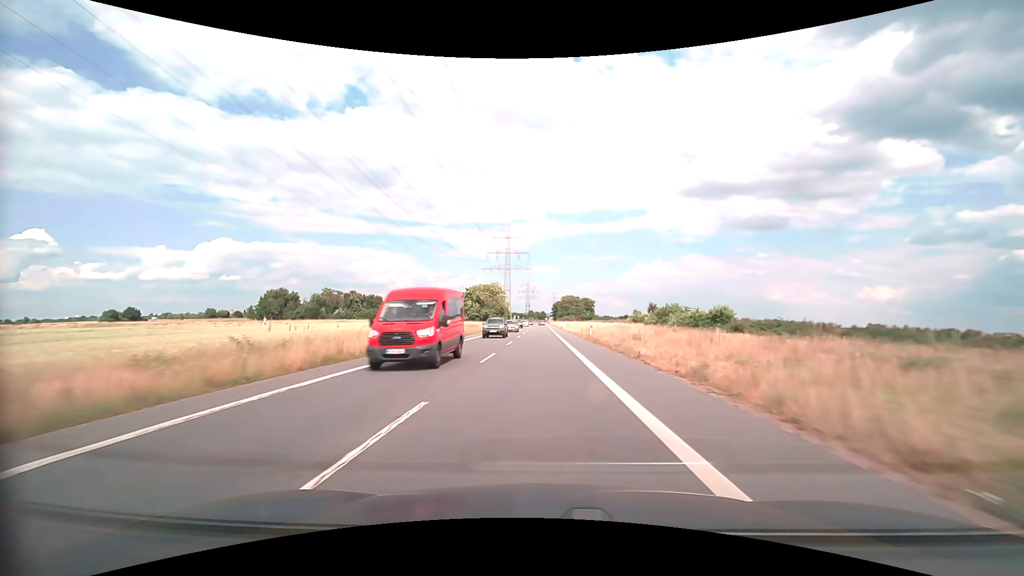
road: secondary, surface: asphalt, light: Day
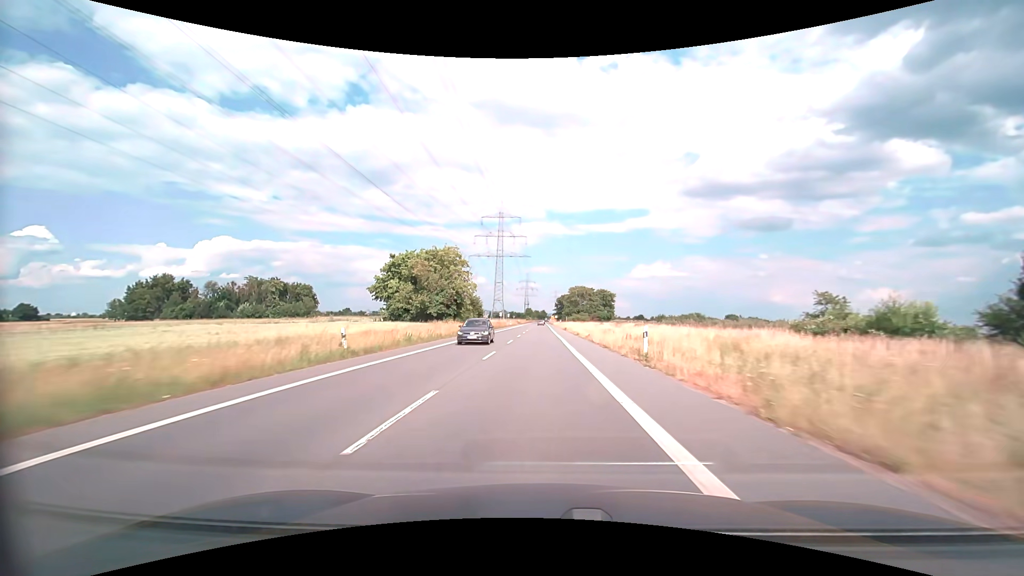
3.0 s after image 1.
(+0.1, +71.3) m; 0°
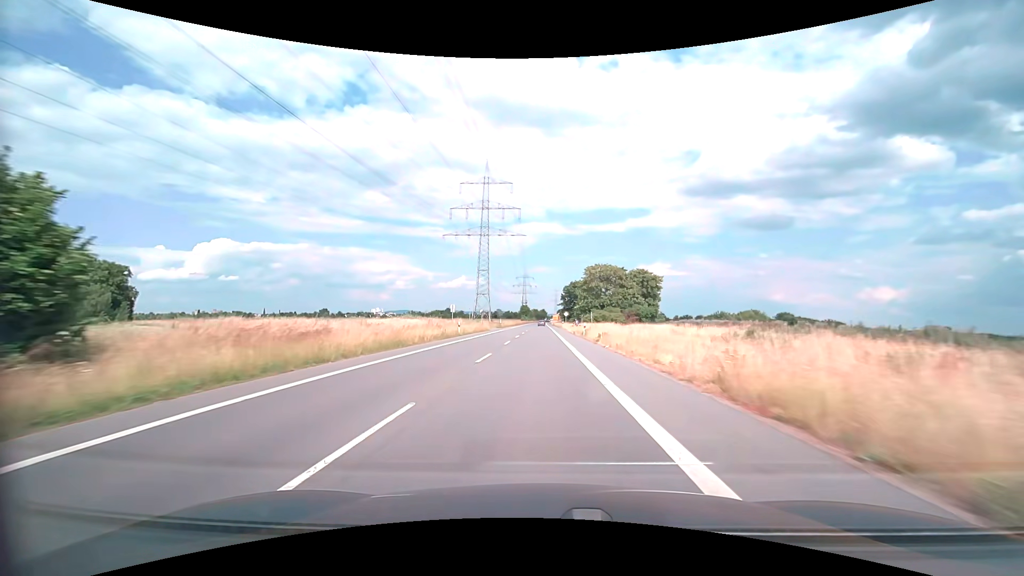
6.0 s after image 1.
(+0.2, +73.5) m; 0°
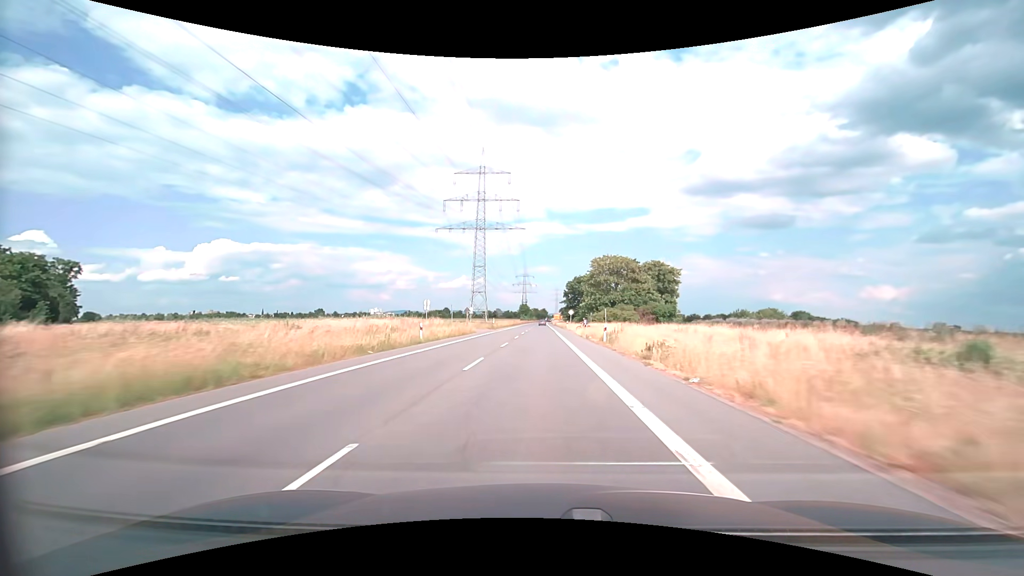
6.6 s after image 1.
(0.0, +14.7) m; 0°
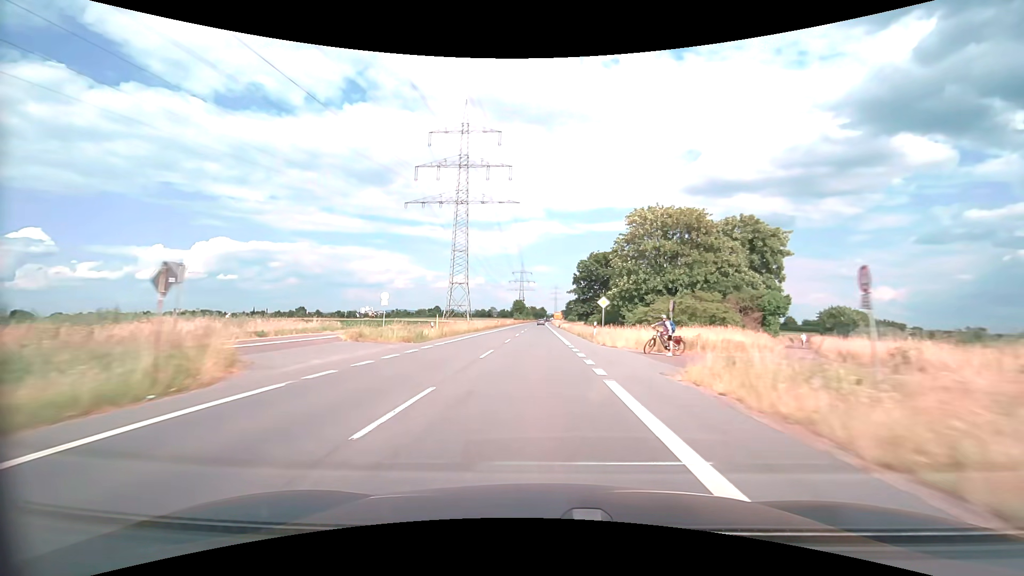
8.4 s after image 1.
(+0.1, +43.7) m; 0°
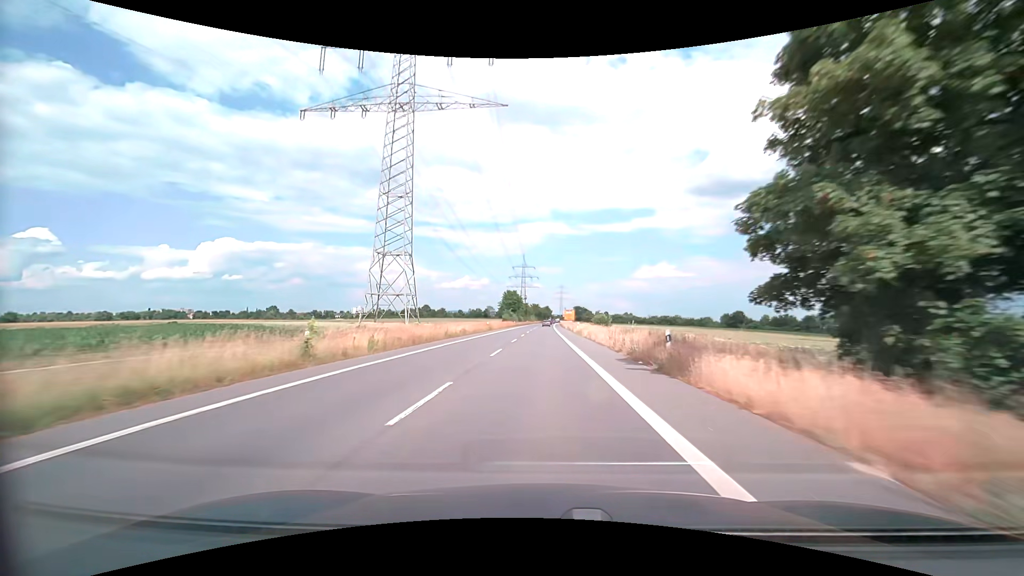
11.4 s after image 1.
(-0.2, +71.1) m; 0°
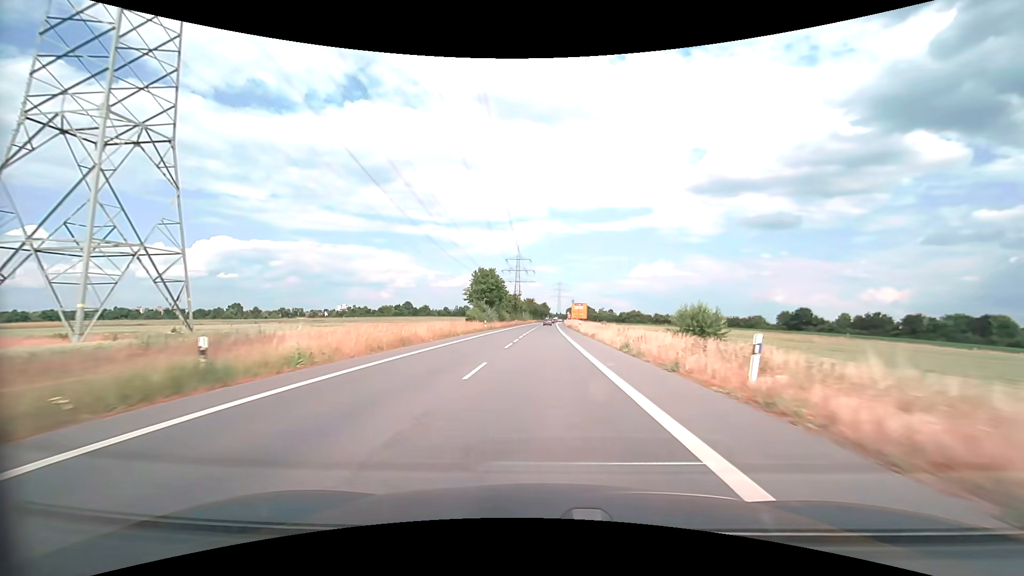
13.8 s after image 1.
(0.0, +55.2) m; 0°
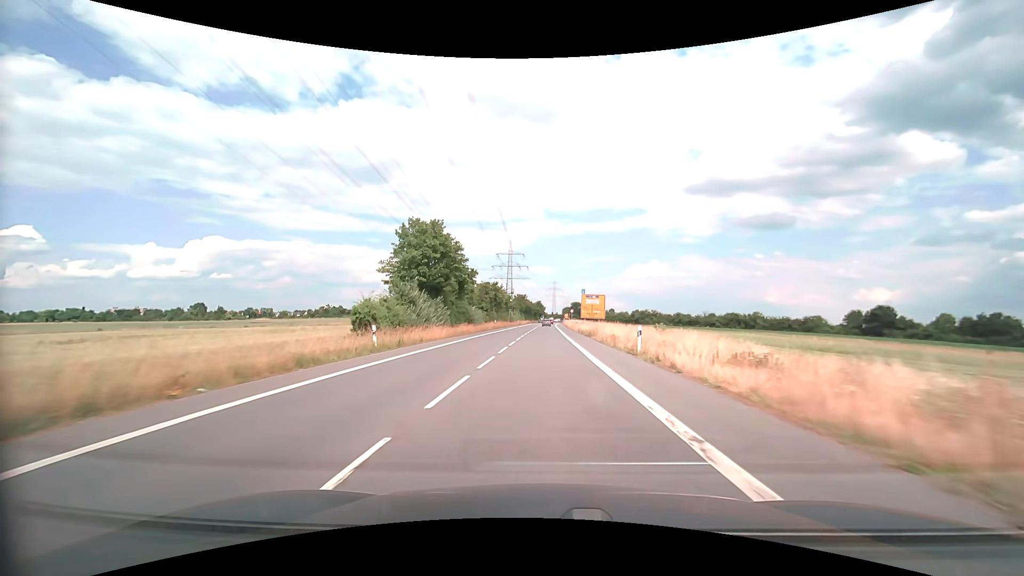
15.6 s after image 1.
(+0.1, +39.4) m; +1°
(0, +10) (0, +20) (0, +30) (0, +40) (0, +50) (+1, +60) (+1, +70) (+1, +80) (+1, +90) (+1, +100) m
